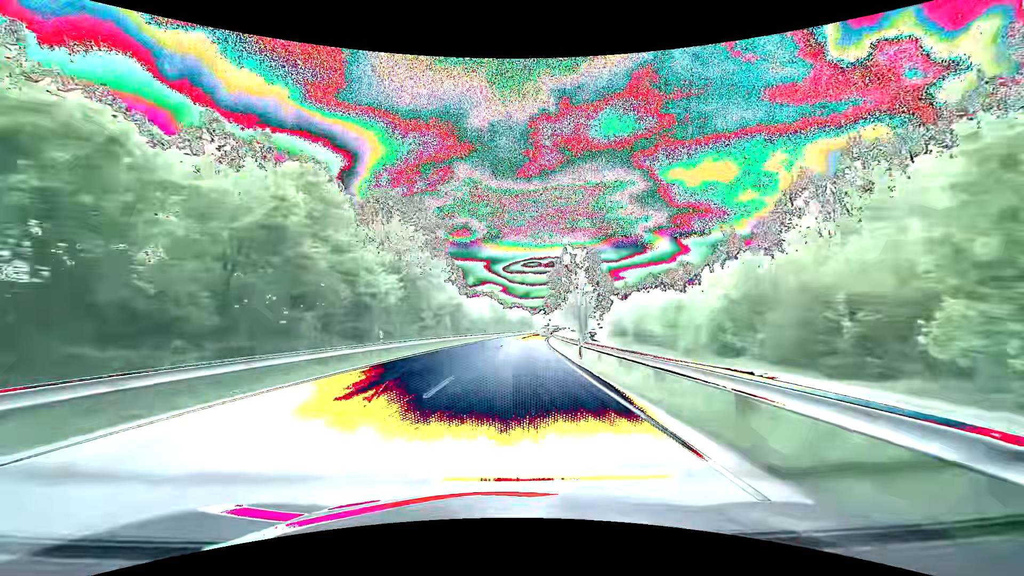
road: primary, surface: asphalt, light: Day
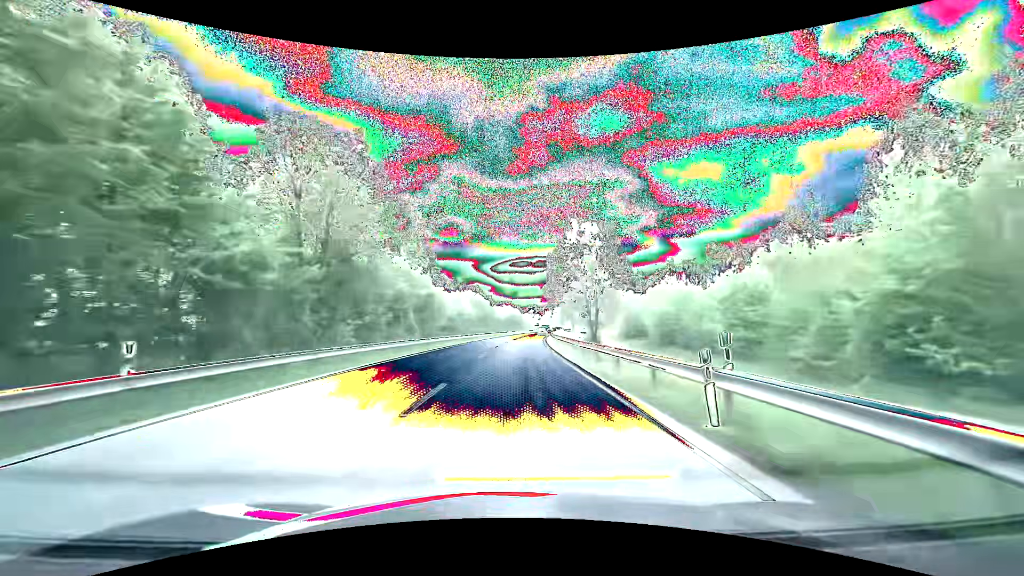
(+0.2, +15.8) m; +1°
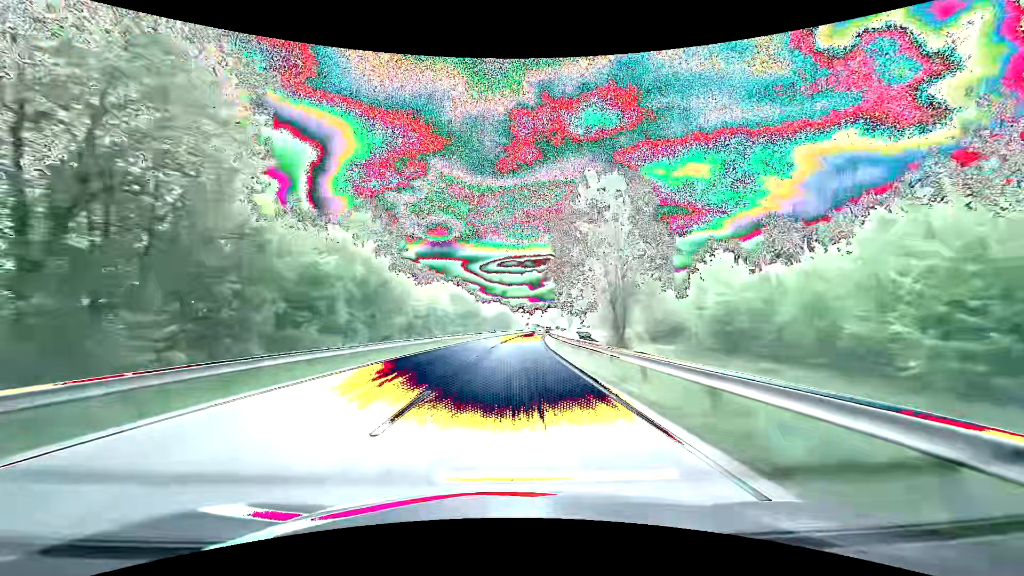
(+0.2, +15.8) m; +1°
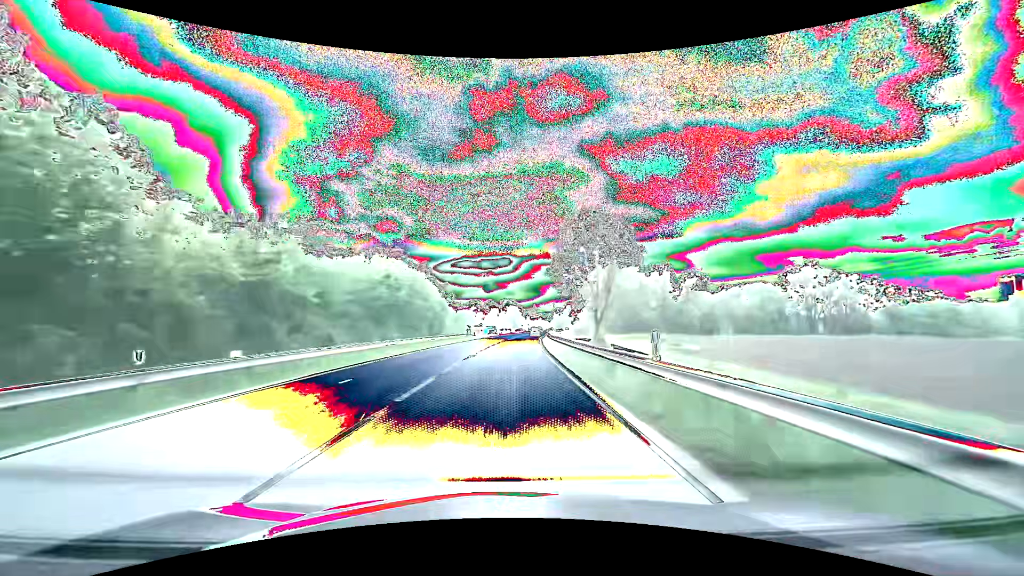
(+3.6, +78.9) m; +5°
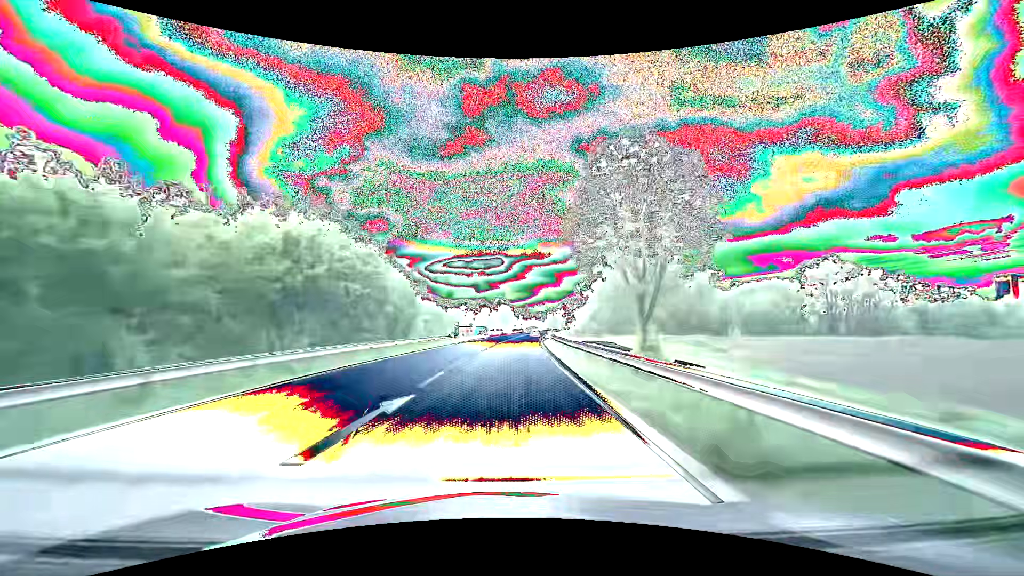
(+0.1, +15.8) m; +1°
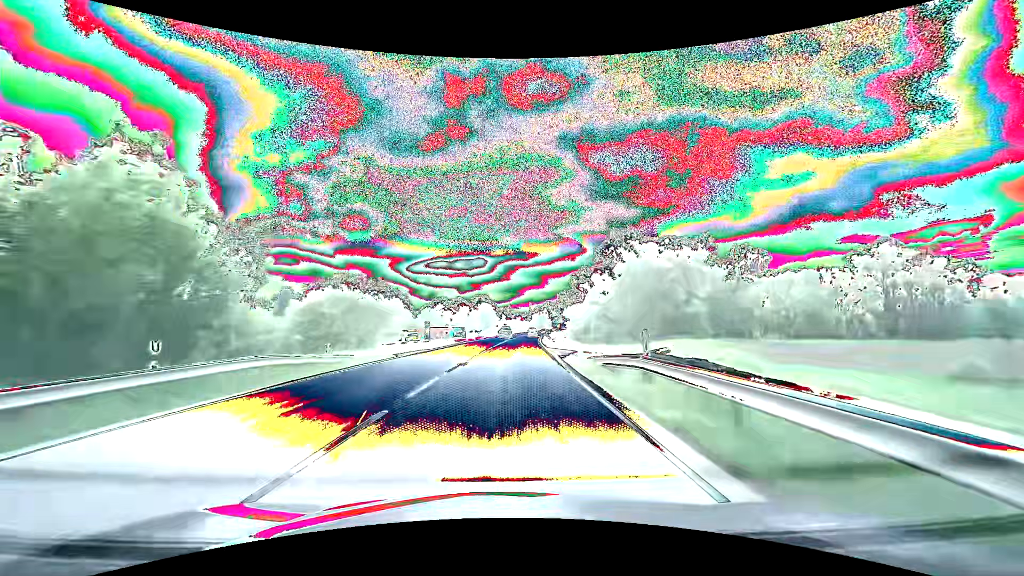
(+0.6, +31.6) m; +2°
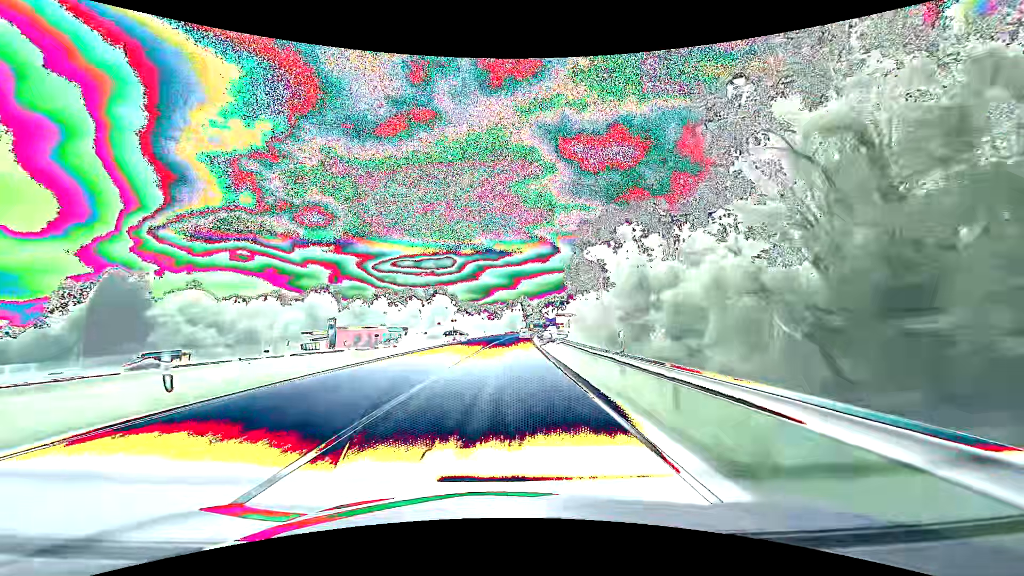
(+2.0, +63.3) m; +3°
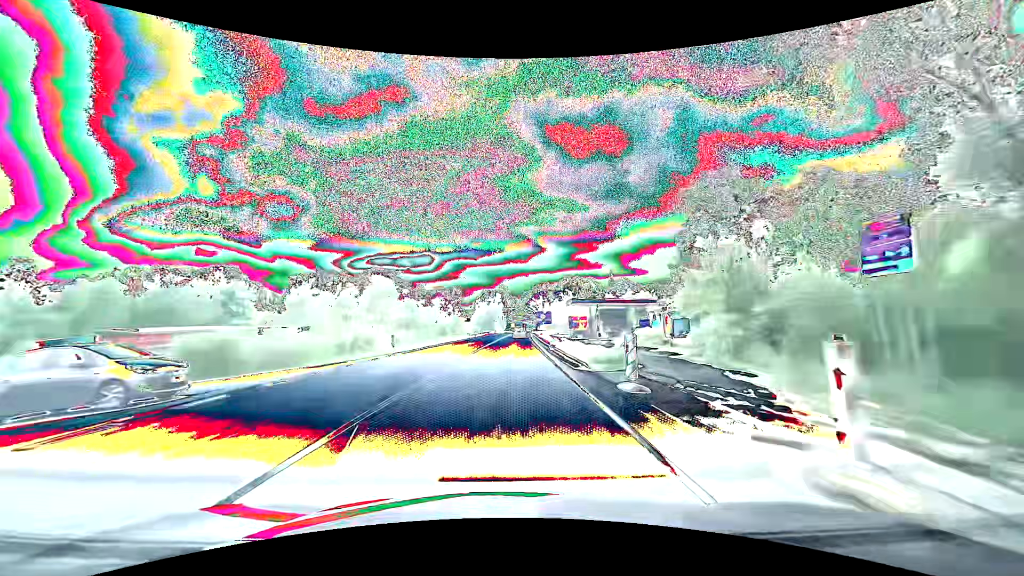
(+1.5, +63.4) m; +2°
(0, +10) (0, +20) (0, +30) (0, +40) (+1, +50) (+1, +60) (+1, +70) (+2, +80) (+2, +90) (+2, +100) m
